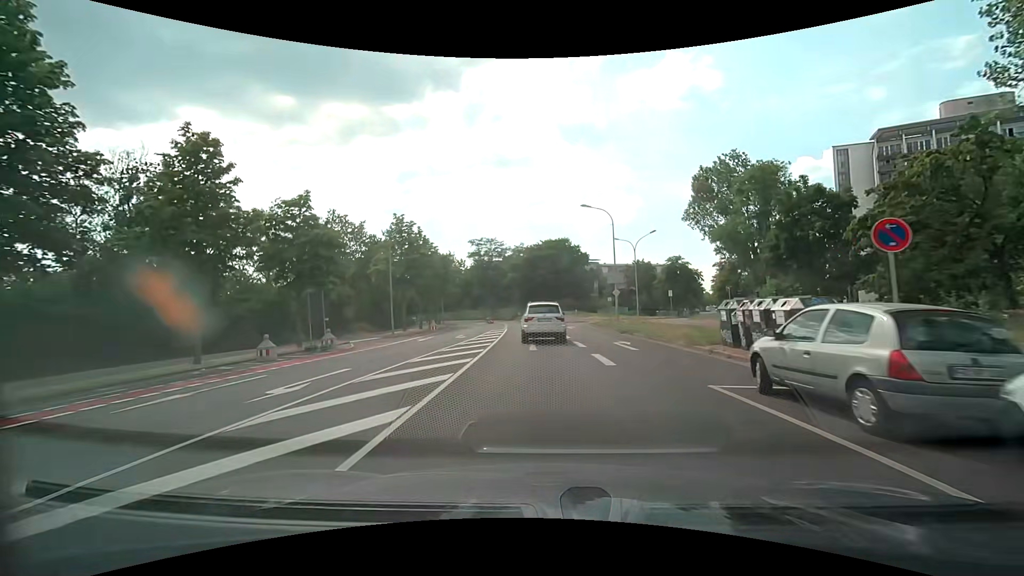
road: tertiary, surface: asphalt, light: Day
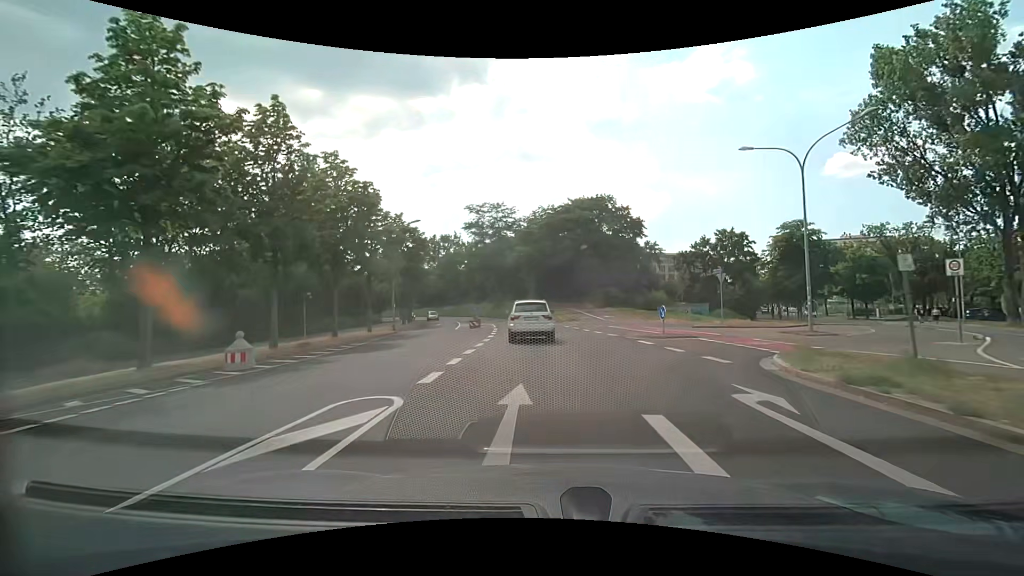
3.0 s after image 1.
(-0.7, +32.8) m; -3°
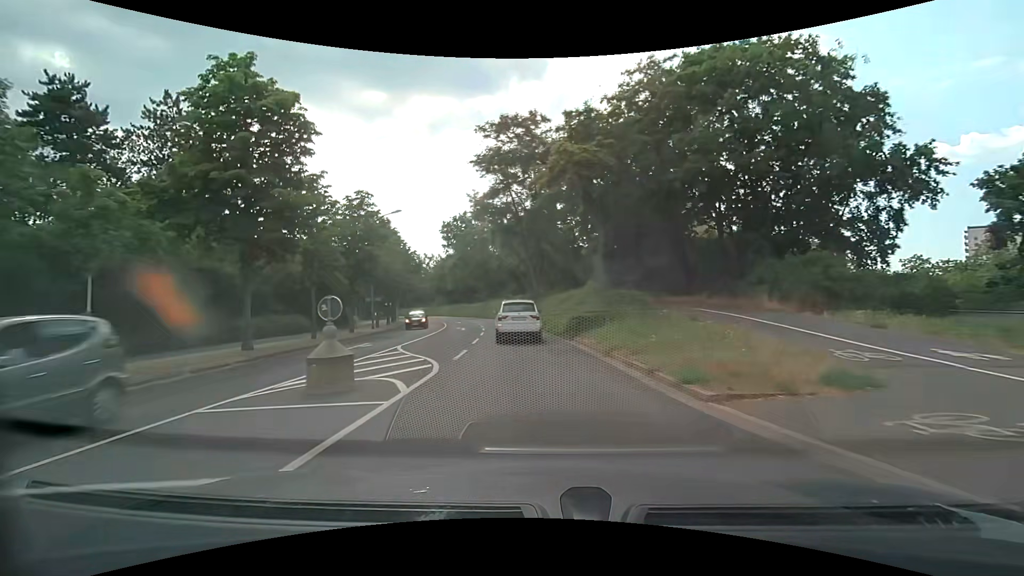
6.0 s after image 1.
(-1.0, +34.9) m; -6°
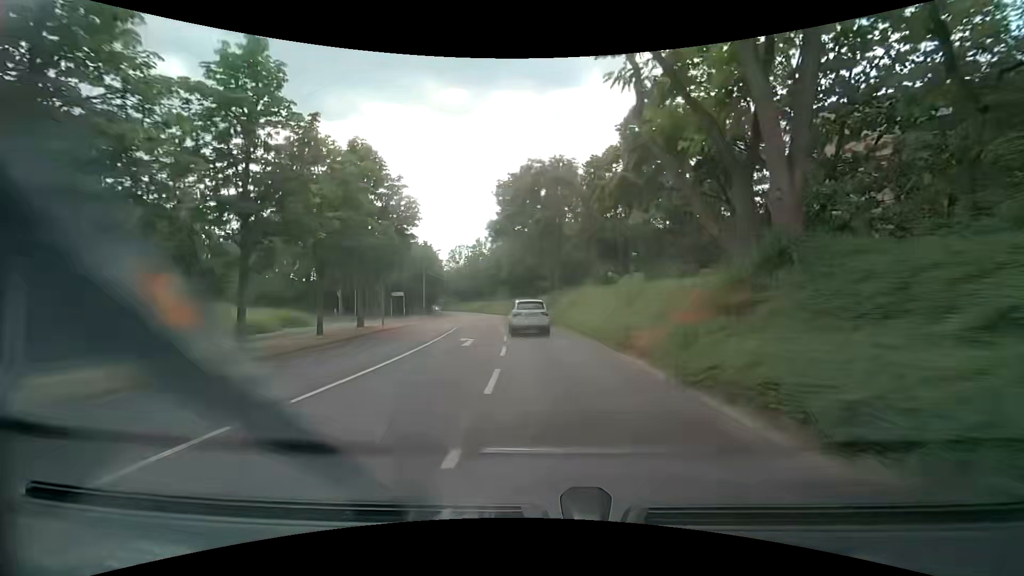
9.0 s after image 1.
(-3.5, +35.6) m; -10°
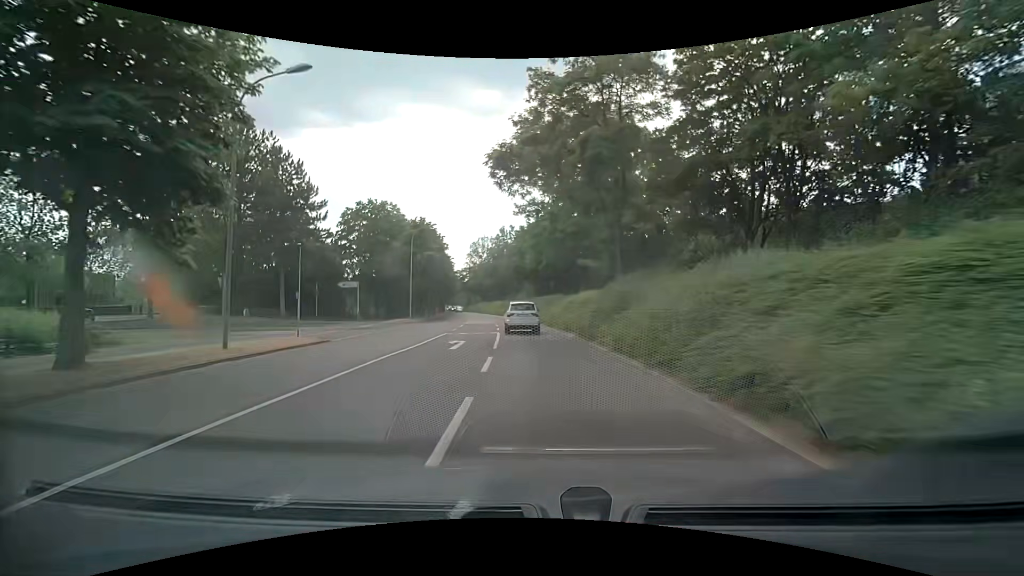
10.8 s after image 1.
(-0.6, +21.4) m; -3°
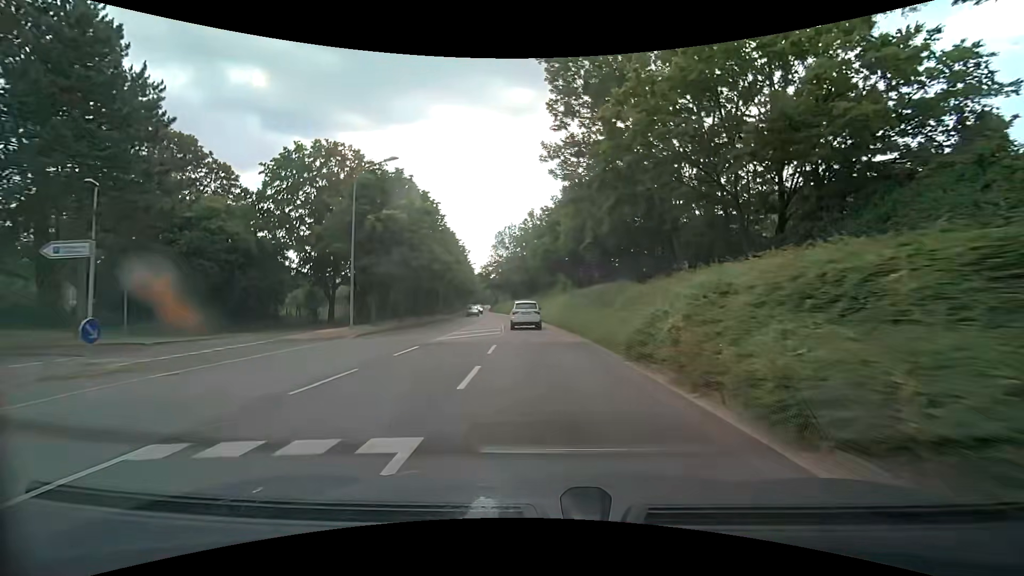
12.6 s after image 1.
(-0.8, +21.7) m; -4°
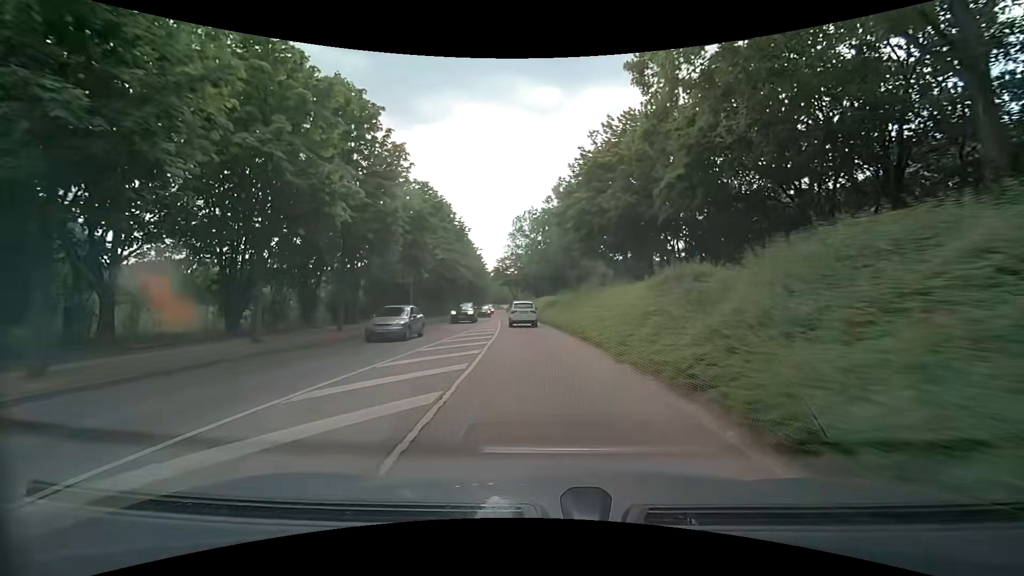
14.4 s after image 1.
(-0.5, +22.3) m; -2°
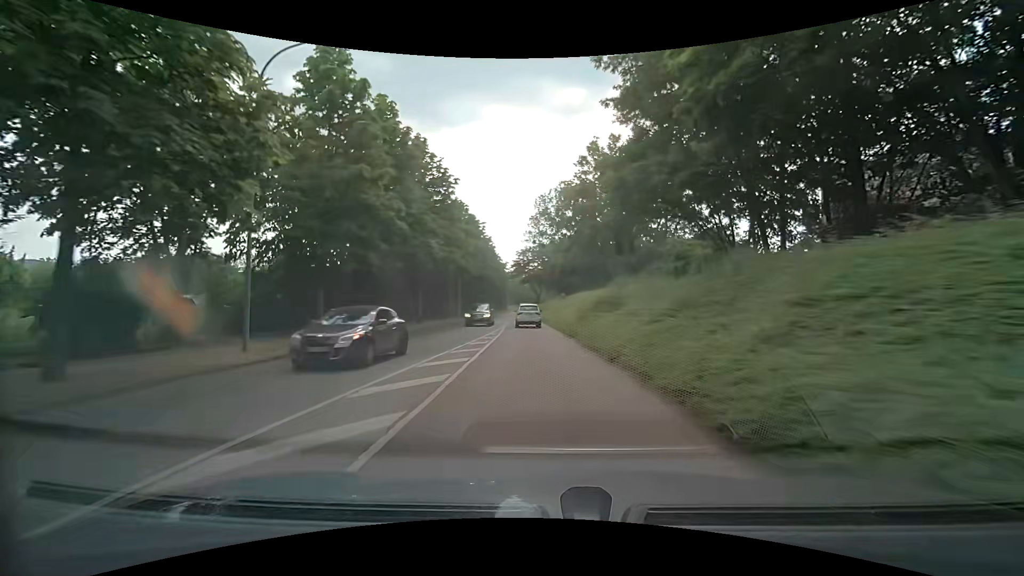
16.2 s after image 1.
(-0.7, +22.8) m; -3°
(0, +10) (0, +20) (-1, +30) (-1, +40) (-2, +50) (-2, +60) (-3, +70) (-3, +80) (-4, +90) (-4, +100) m
